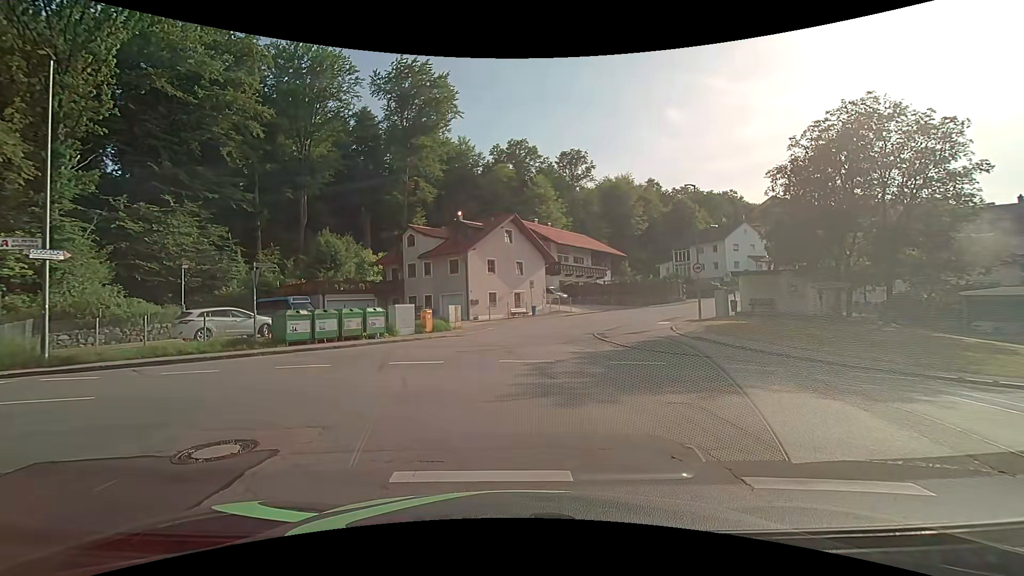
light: Day
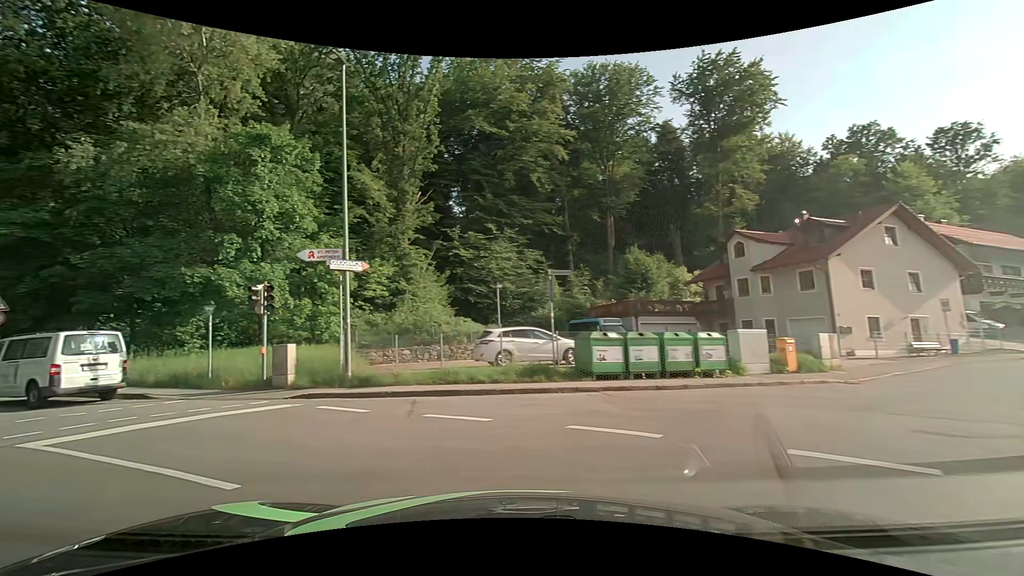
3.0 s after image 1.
(-1.7, +7.0) m; -36°
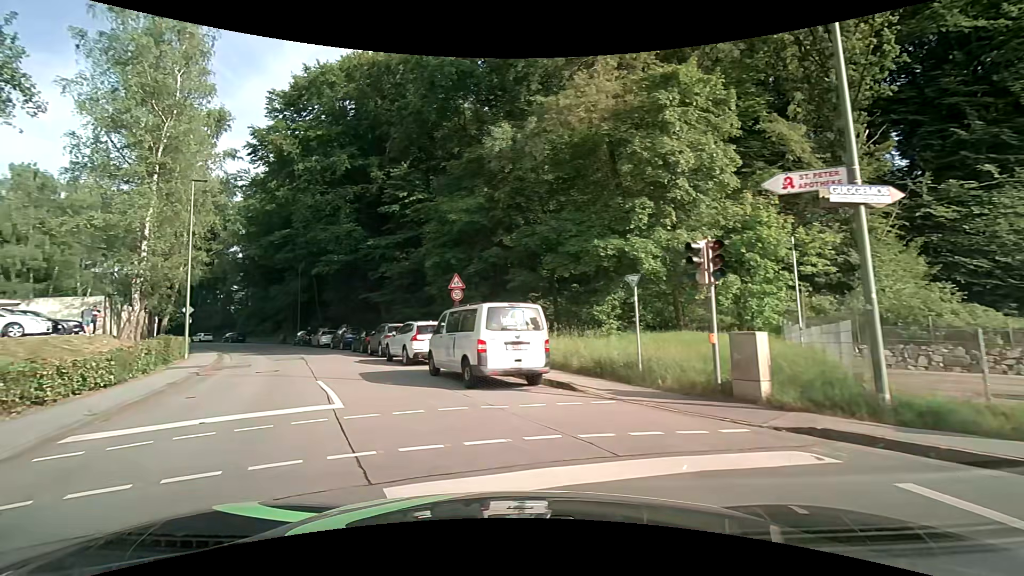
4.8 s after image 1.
(-2.5, +5.9) m; -43°
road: residential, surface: asphalt
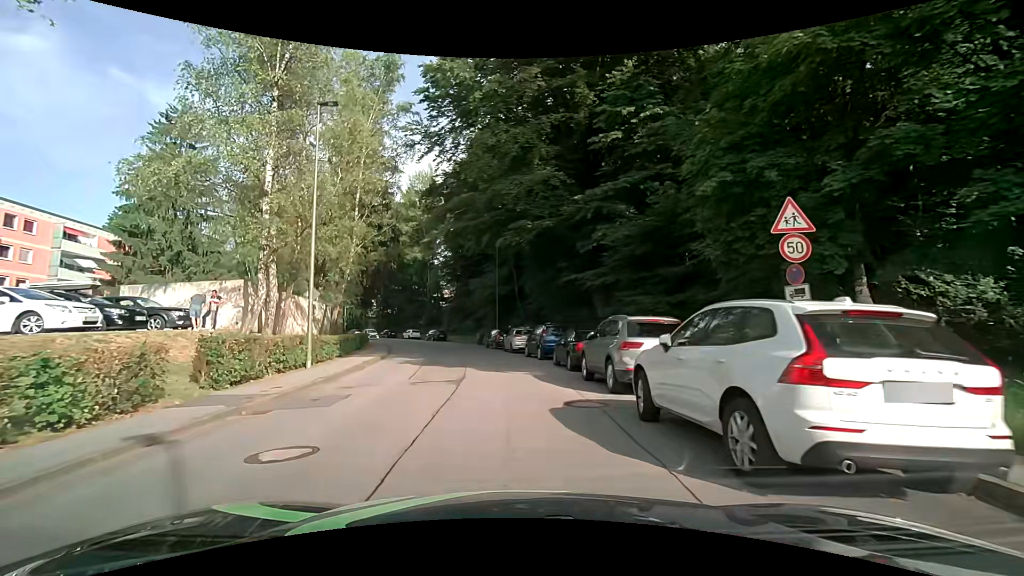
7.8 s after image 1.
(-3.3, +14.2) m; -23°
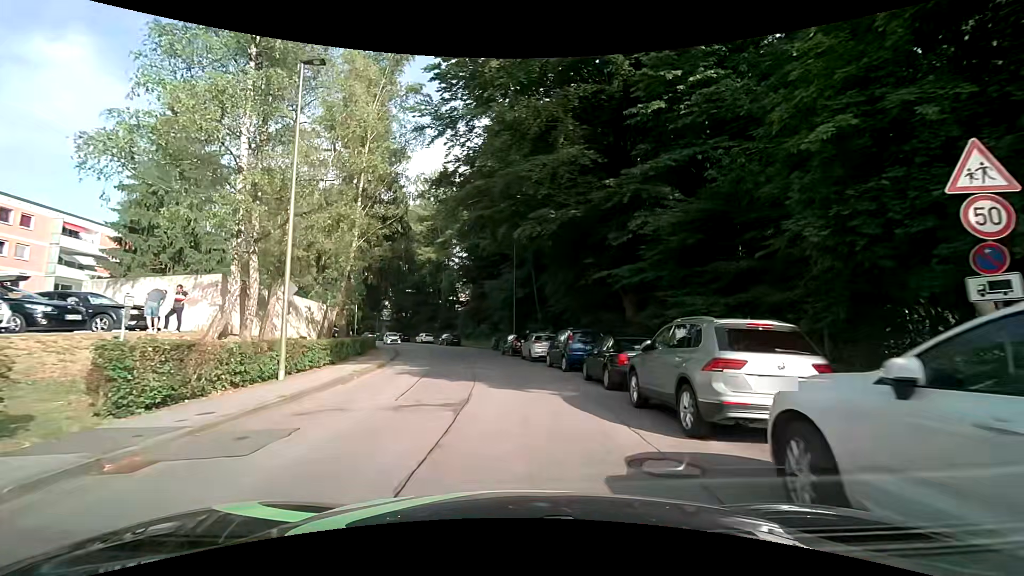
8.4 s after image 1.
(0.0, +3.7) m; -2°
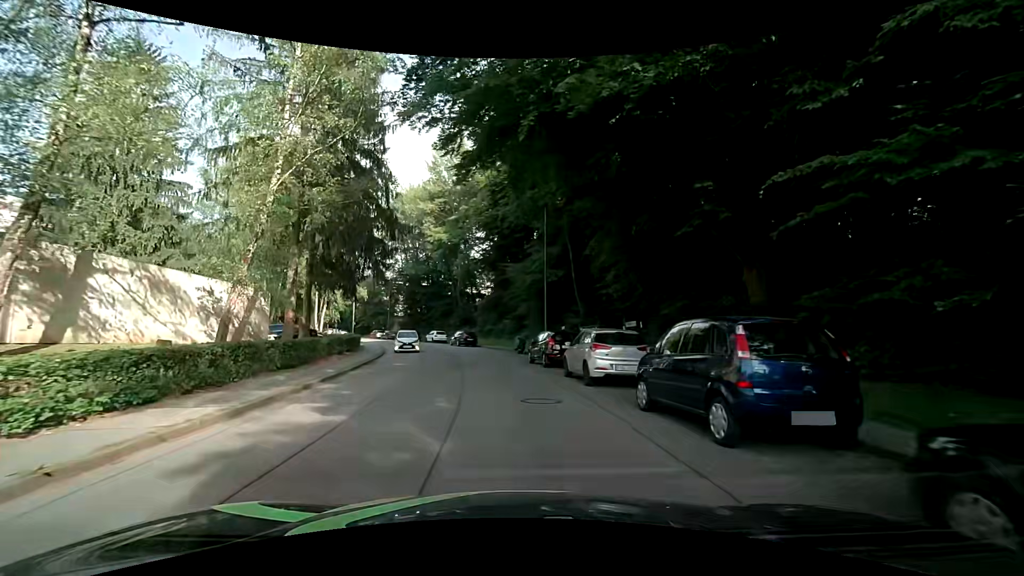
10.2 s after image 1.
(+0.1, +12.7) m; 0°
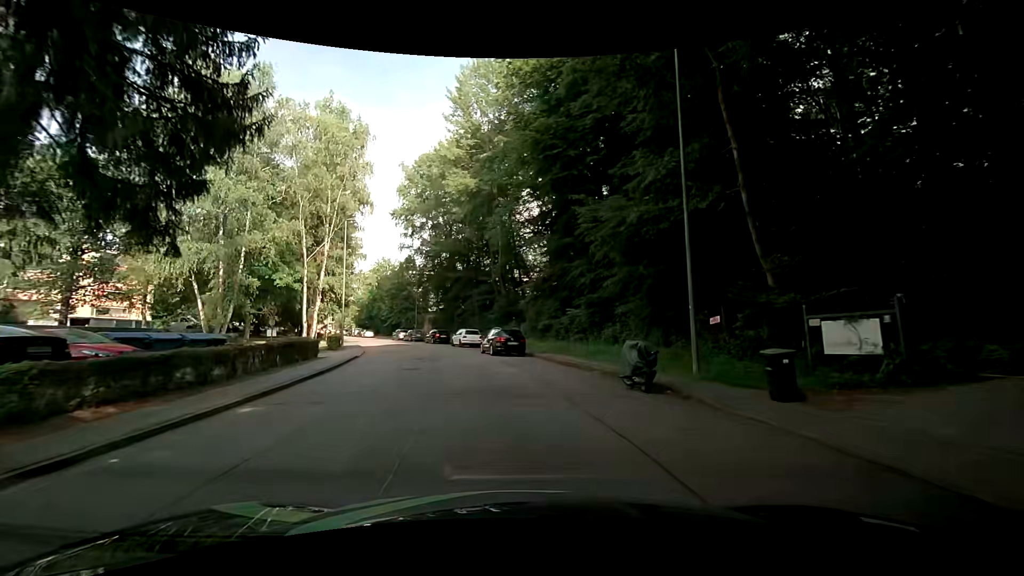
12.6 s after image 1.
(-1.6, +20.5) m; -6°
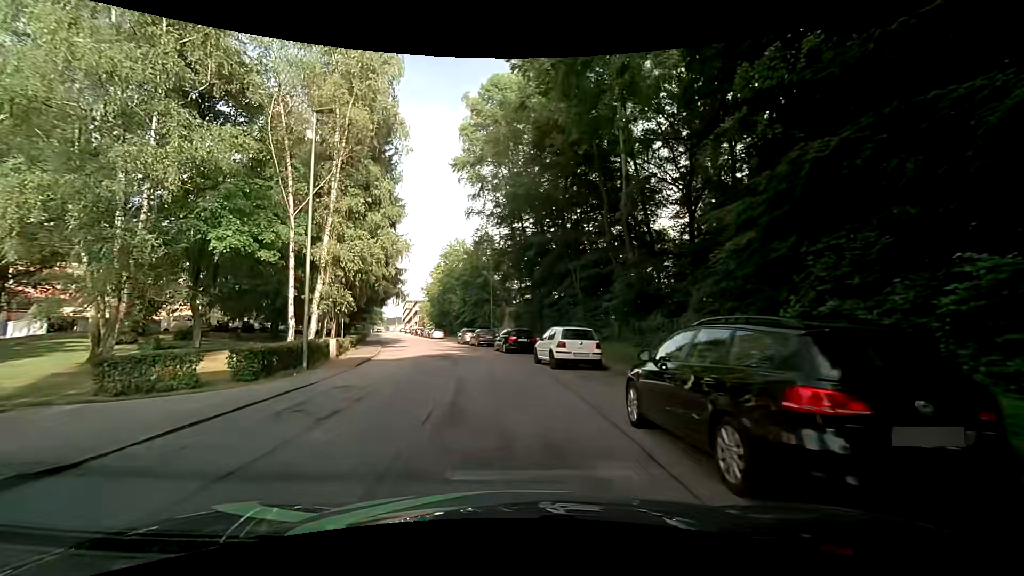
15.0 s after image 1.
(-2.4, +21.9) m; -12°
(0, +10) (-2, +20) (-3, +30) (-6, +39) (-8, +49) (-11, +59) (-14, +68) (-17, +78) (-20, +88) (-23, +97) m
